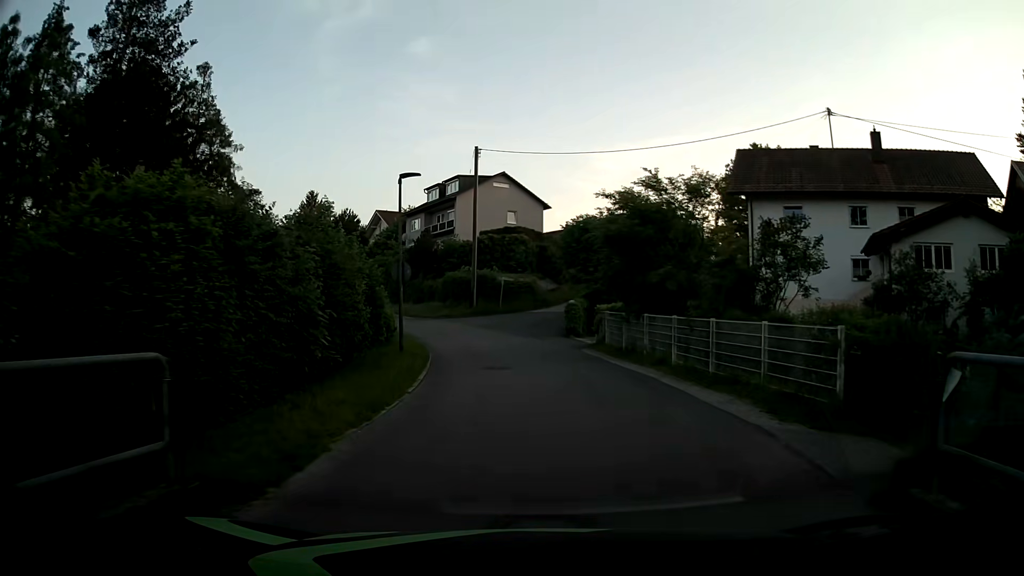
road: residential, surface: asphalt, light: Day
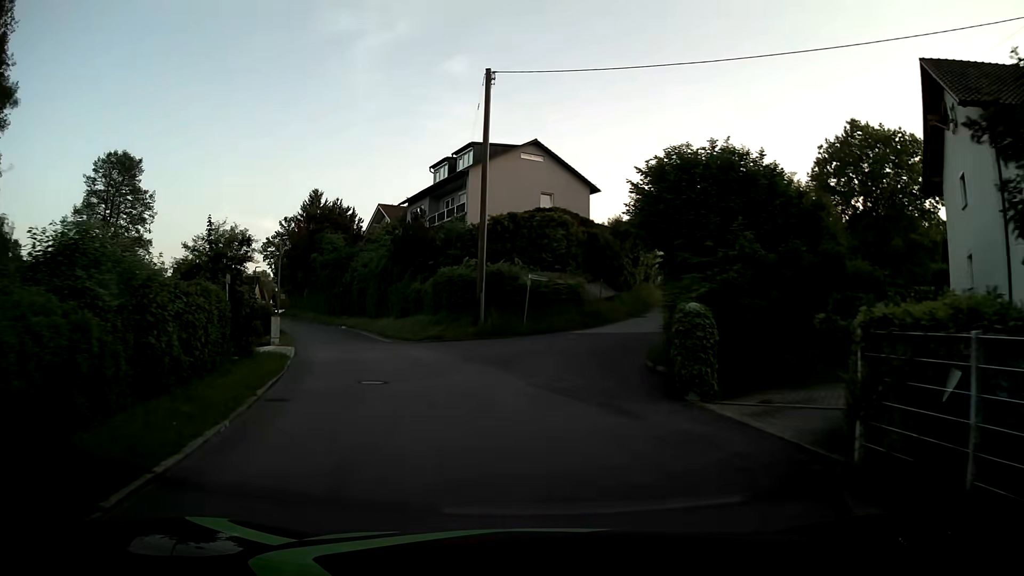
(-0.2, +18.9) m; -3°
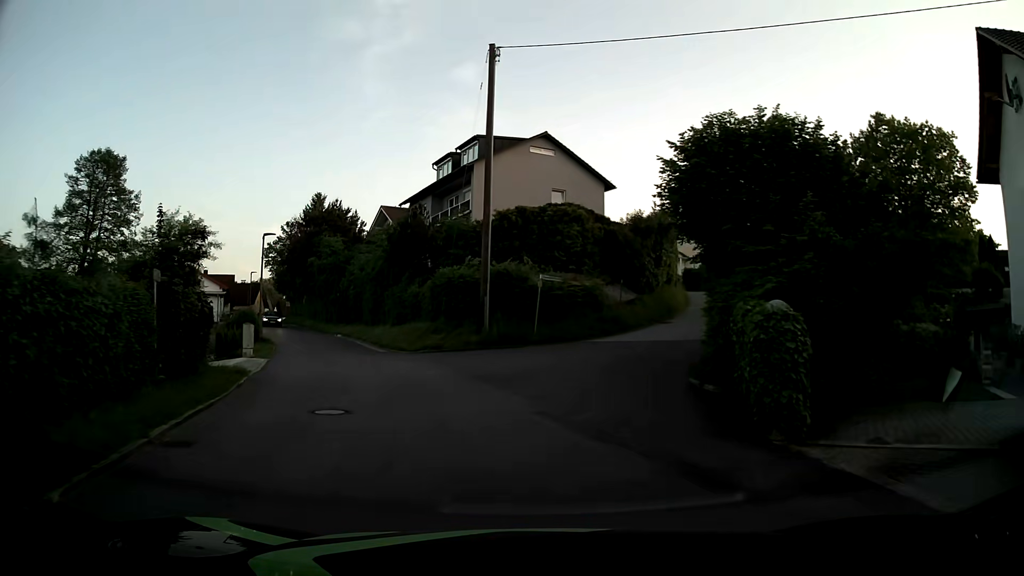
(0.0, +3.7) m; -1°
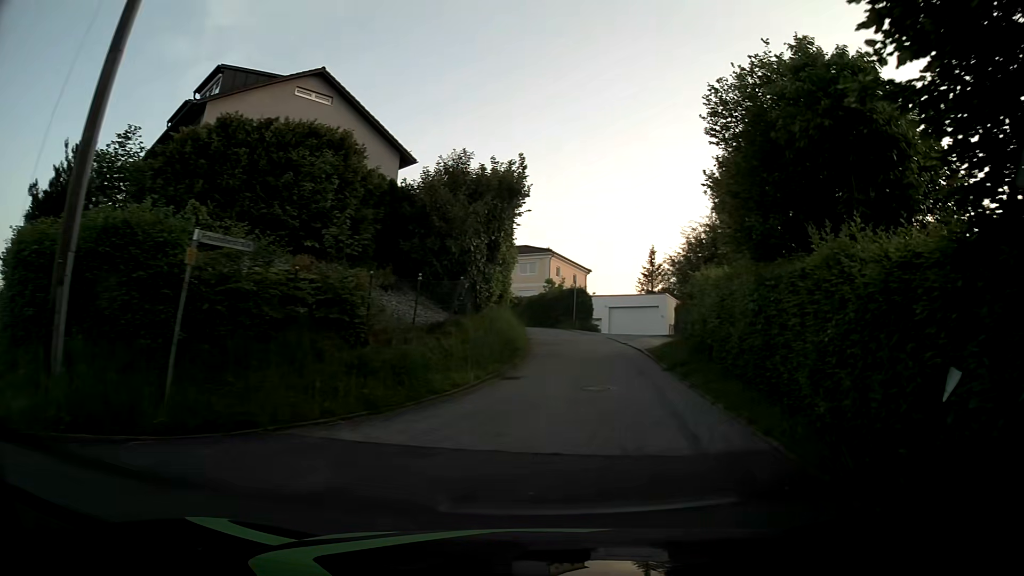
(+1.6, +16.4) m; +17°
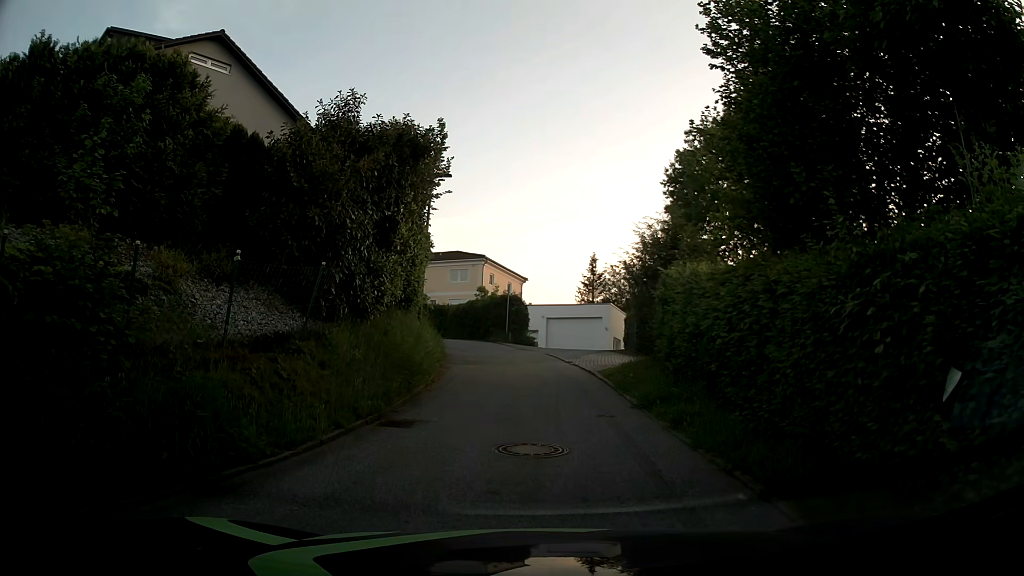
(+0.4, +4.7) m; +6°
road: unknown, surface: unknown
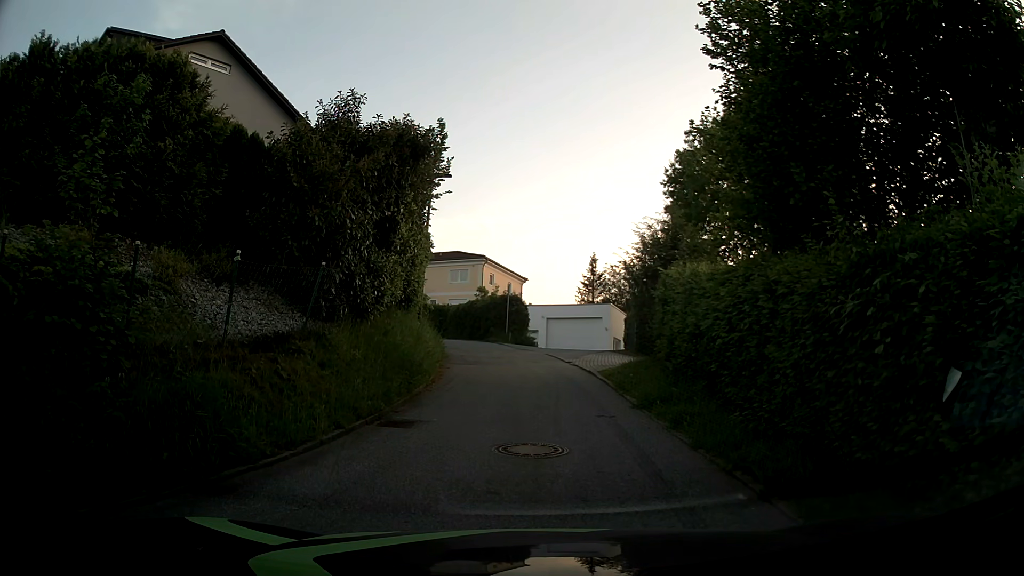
(0.0, 0.0) m; 0°
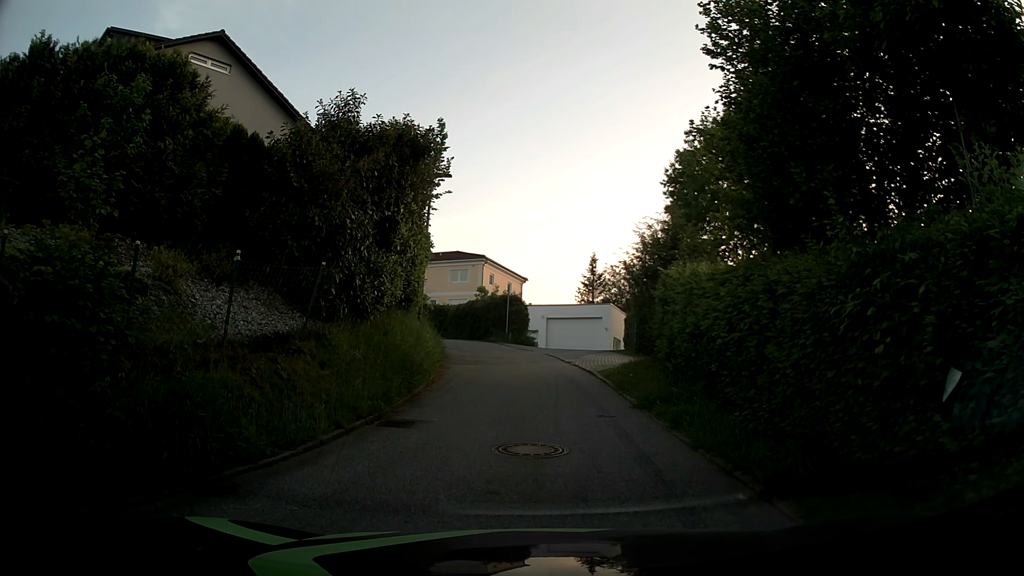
(0.0, 0.0) m; 0°
